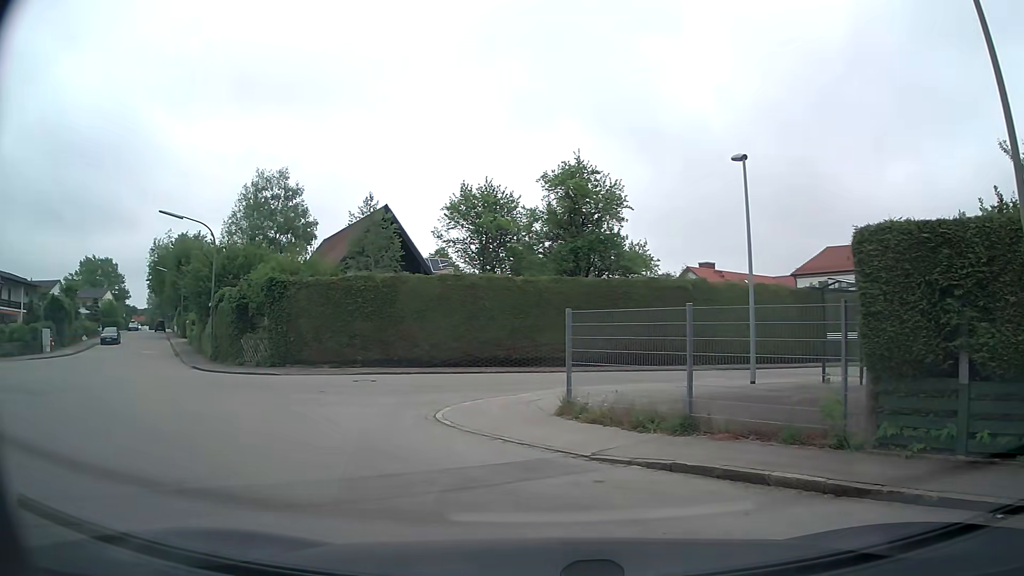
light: Day
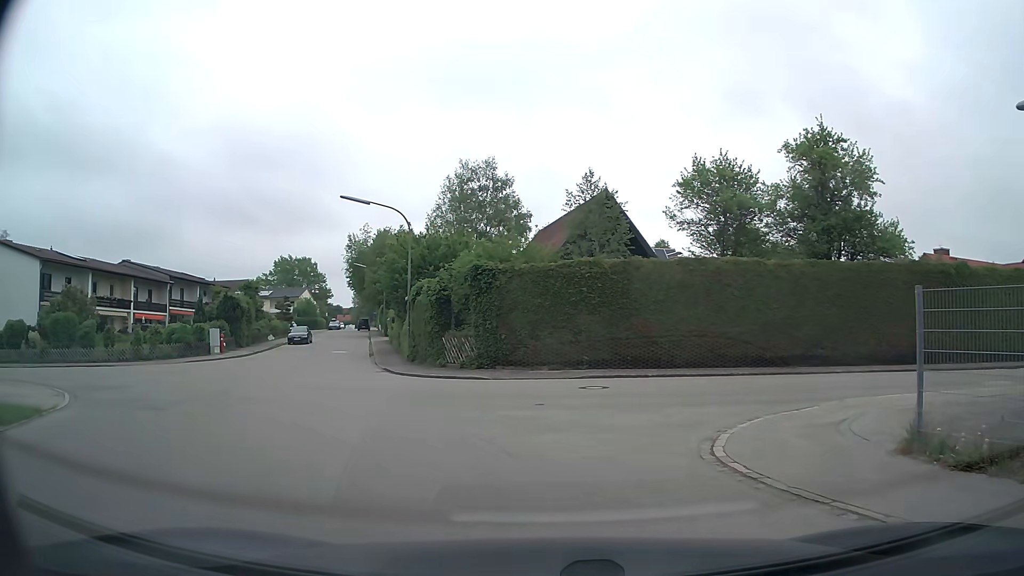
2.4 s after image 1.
(-0.9, +4.1) m; -21°
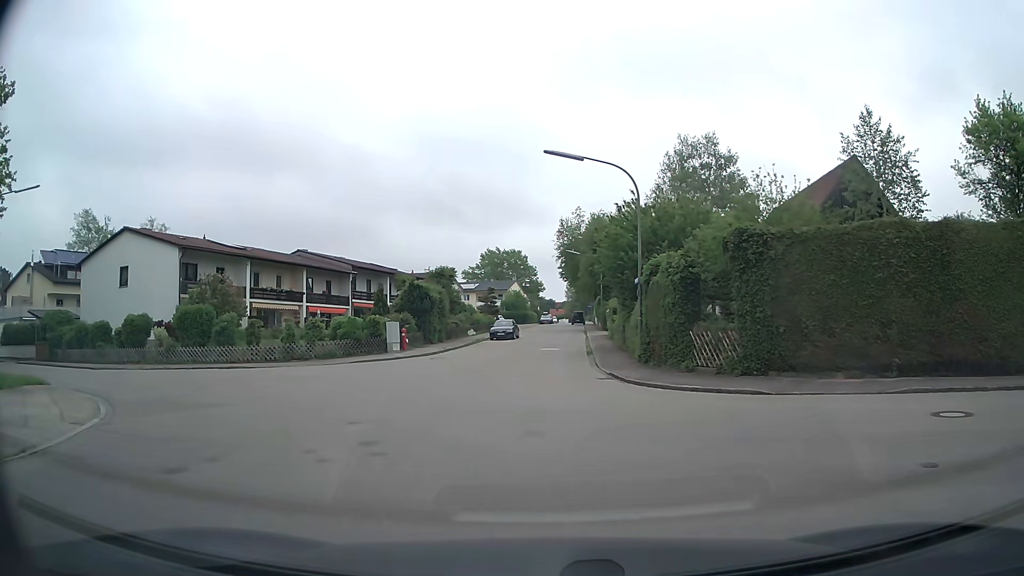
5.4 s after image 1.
(-1.4, +7.0) m; -19°
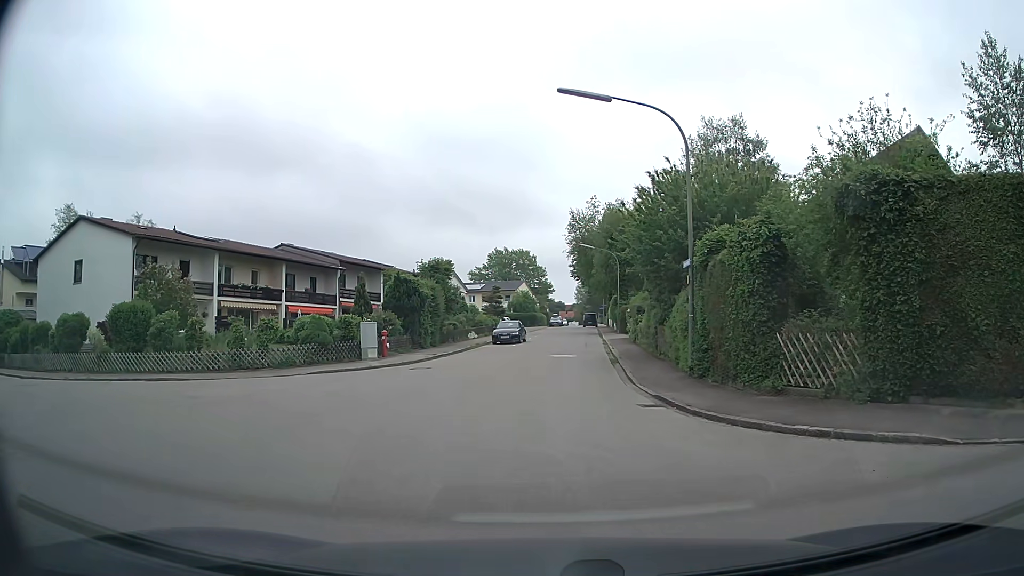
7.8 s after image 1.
(-0.1, +6.5) m; -1°
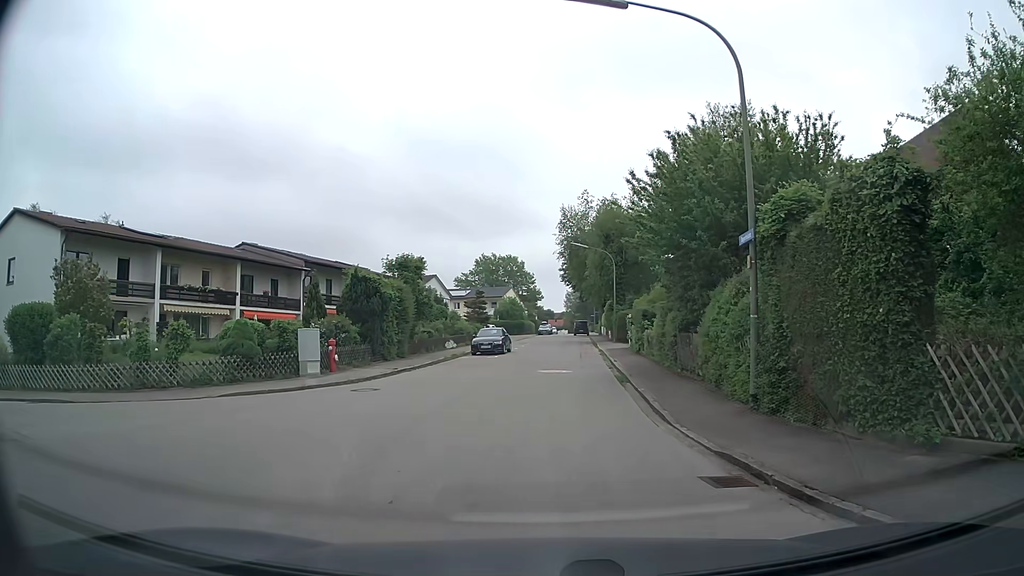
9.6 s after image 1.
(0.0, +5.9) m; 0°
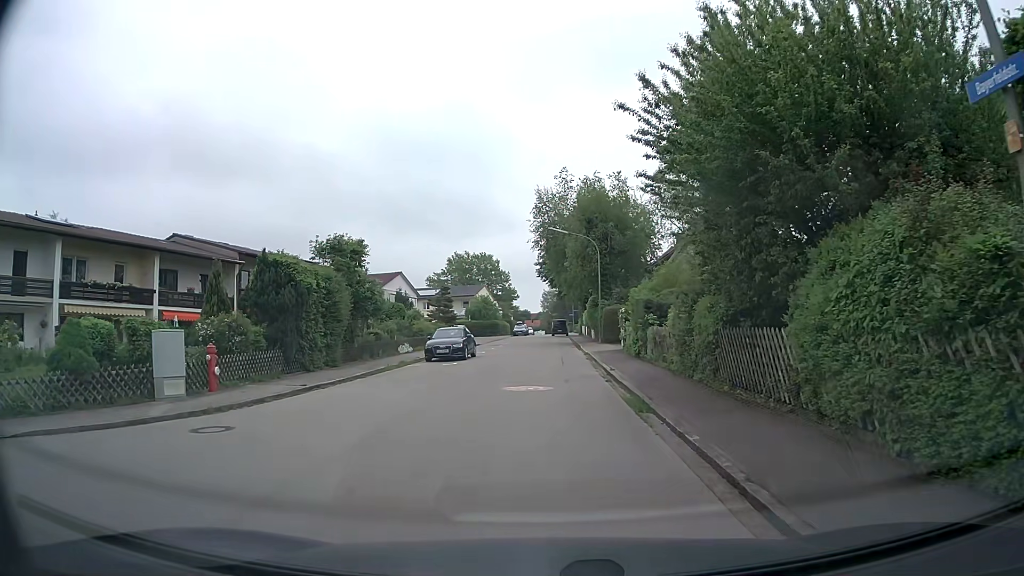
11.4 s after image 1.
(+0.2, +7.3) m; +2°
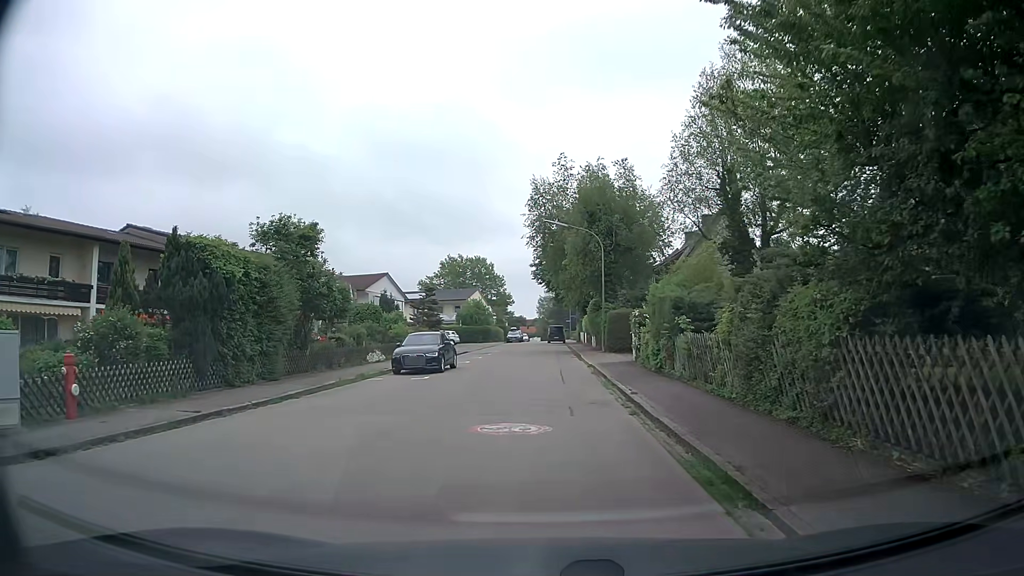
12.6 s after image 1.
(+0.1, +5.5) m; 0°
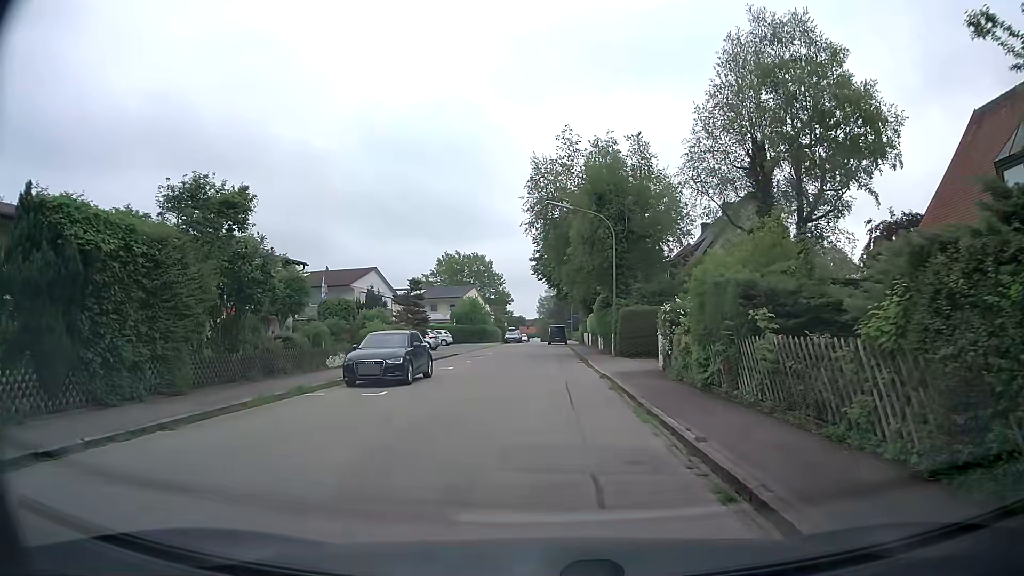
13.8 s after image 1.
(+0.1, +5.8) m; +1°
(0, +10) (0, +20) (0, +30) (0, +40) (0, +50) (0, +60) (-1, +70) (-1, +80) (0, +90) (+1, +100) m
